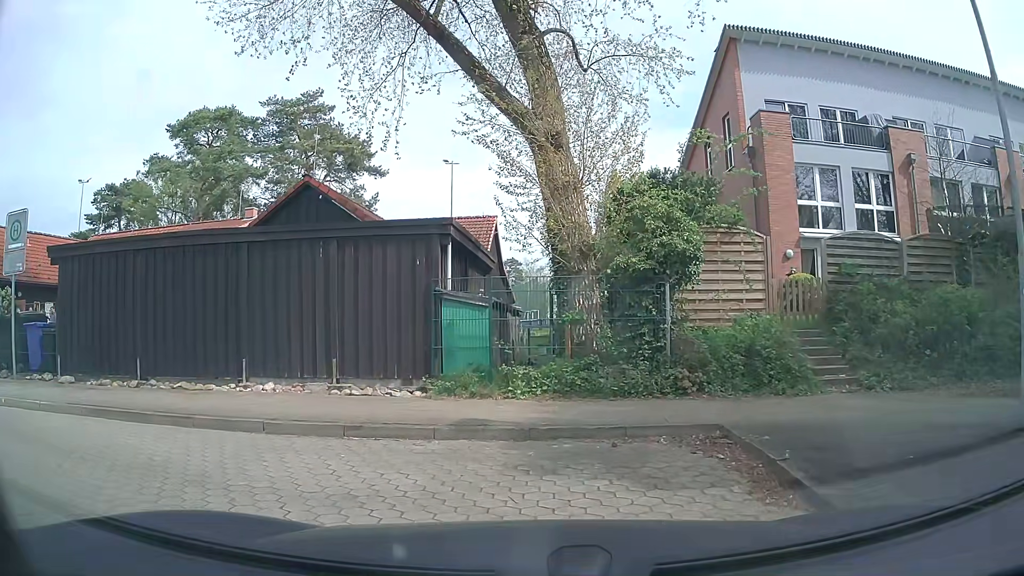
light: Day
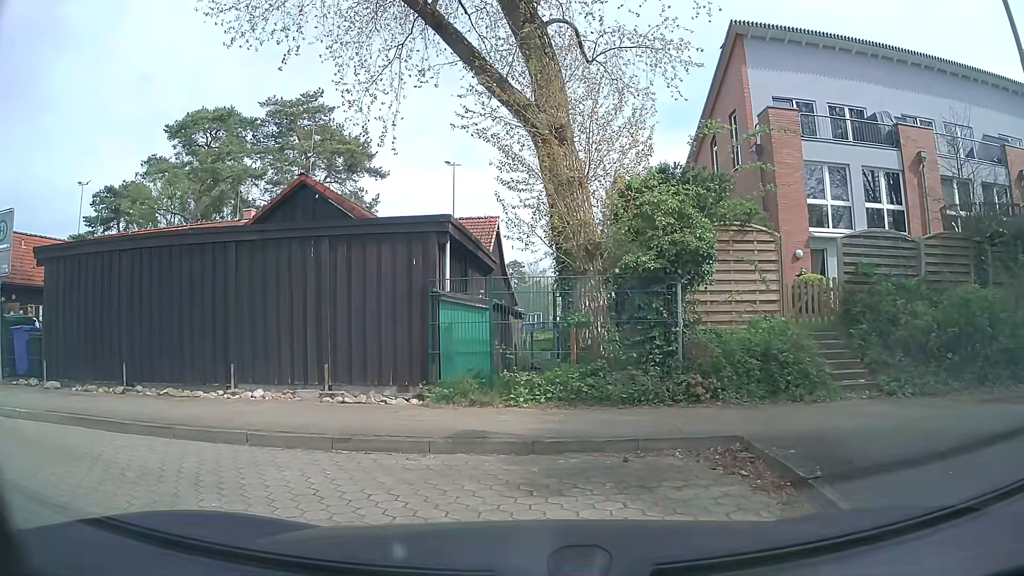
(0.0, +0.5) m; 0°
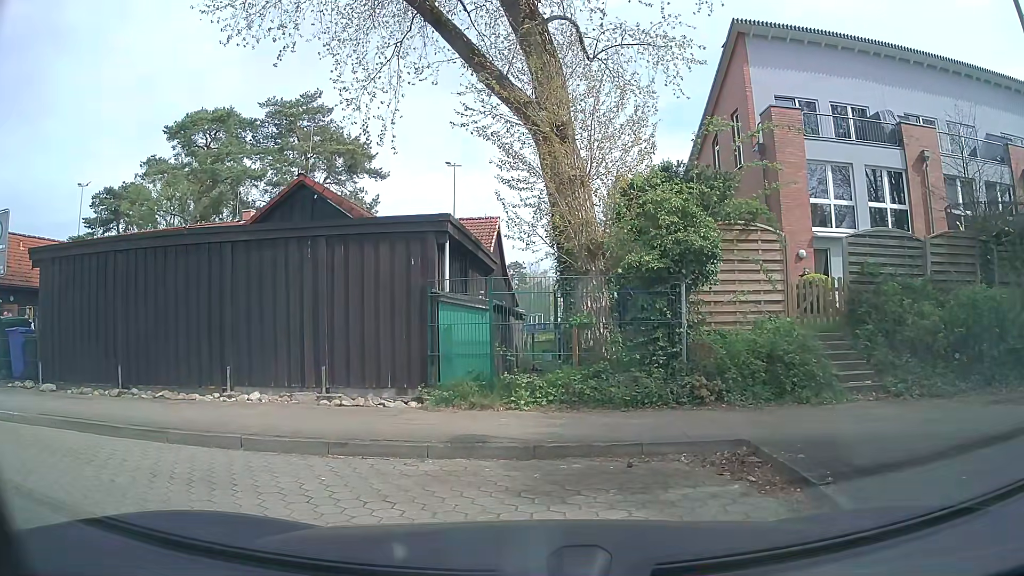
(0.0, +0.2) m; 0°
